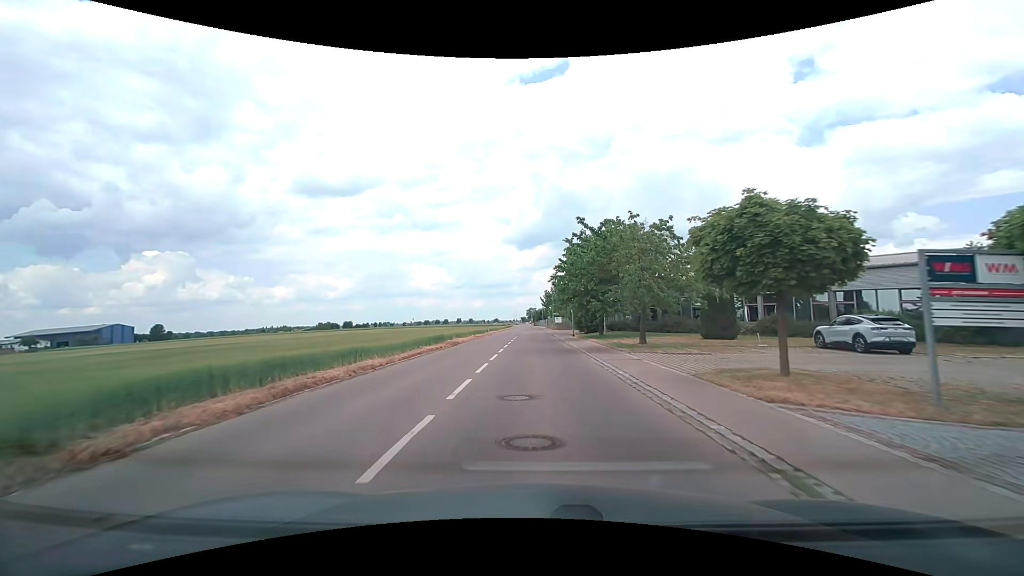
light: Day
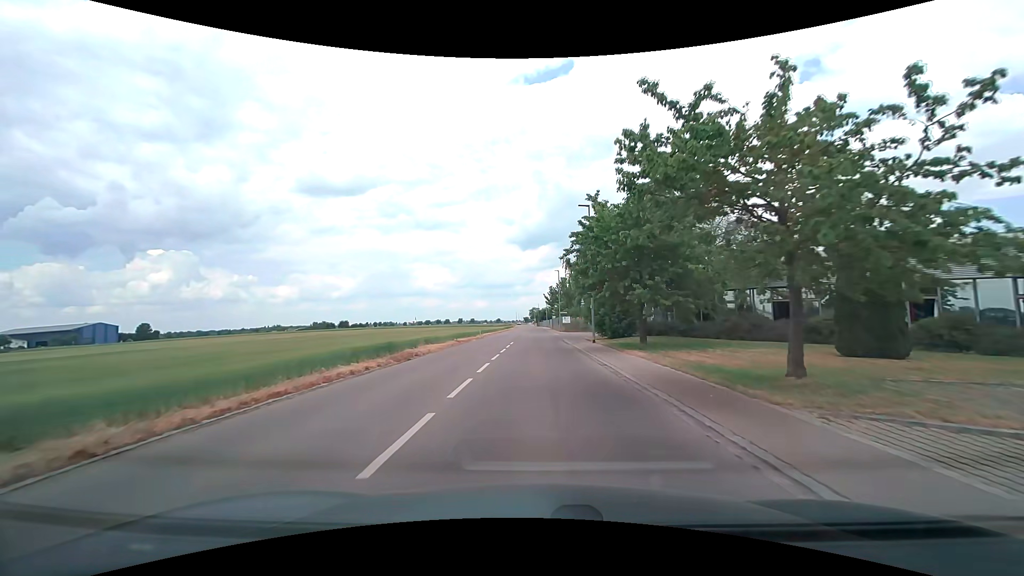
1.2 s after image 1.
(0.0, +13.7) m; 0°
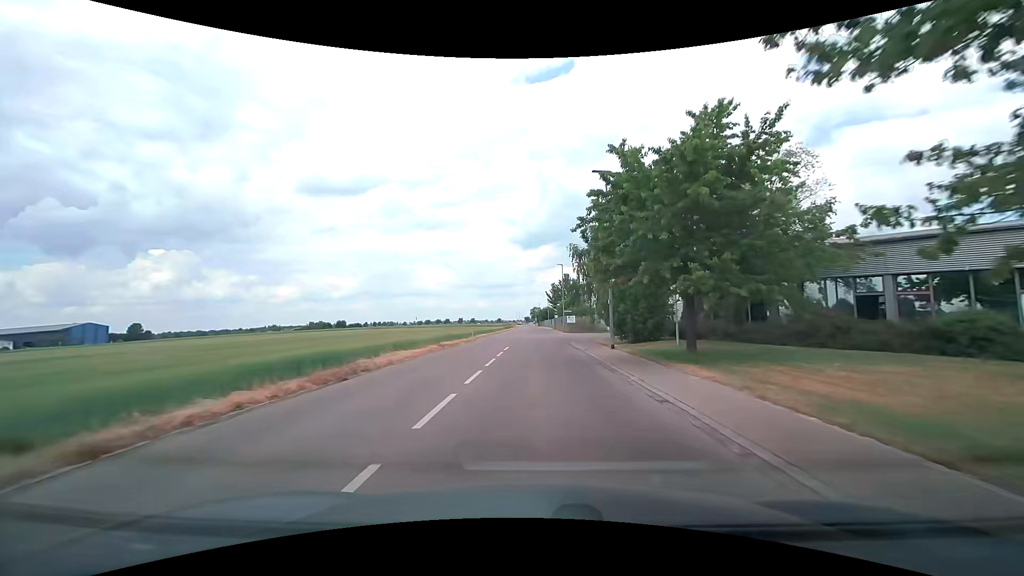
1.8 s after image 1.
(0.0, +7.2) m; 0°
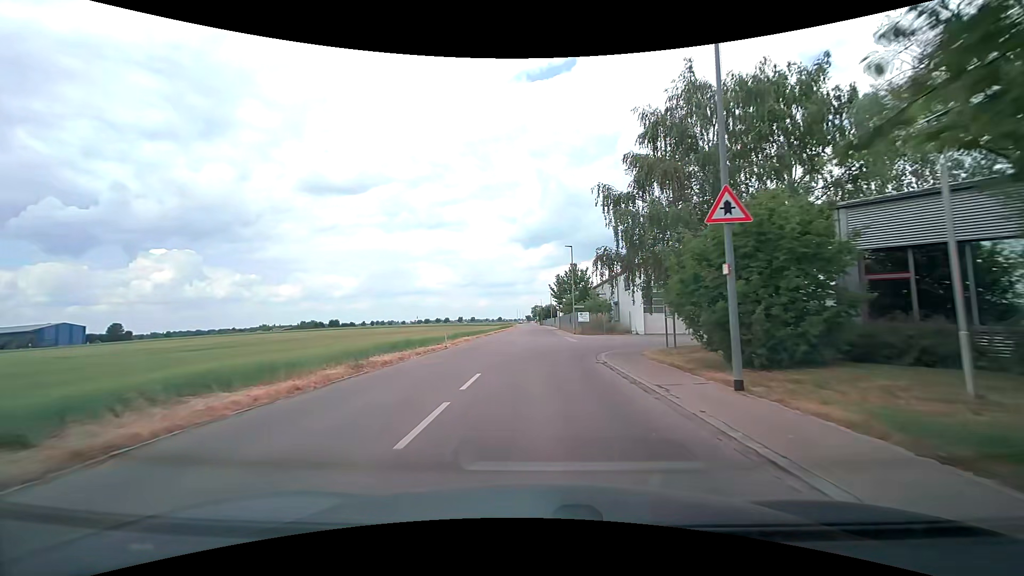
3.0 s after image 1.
(0.0, +14.6) m; 0°
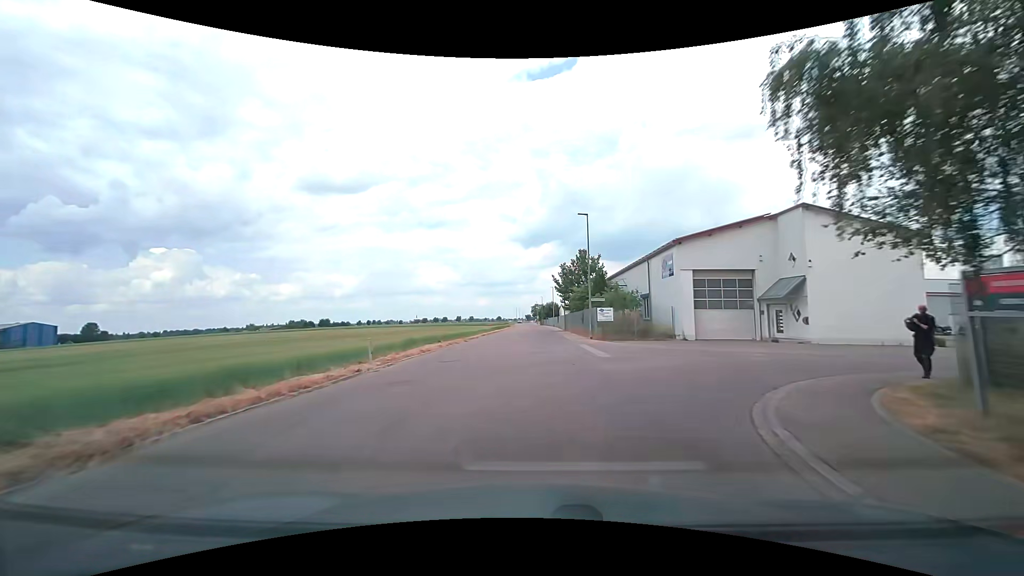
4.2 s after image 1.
(0.0, +14.7) m; 0°
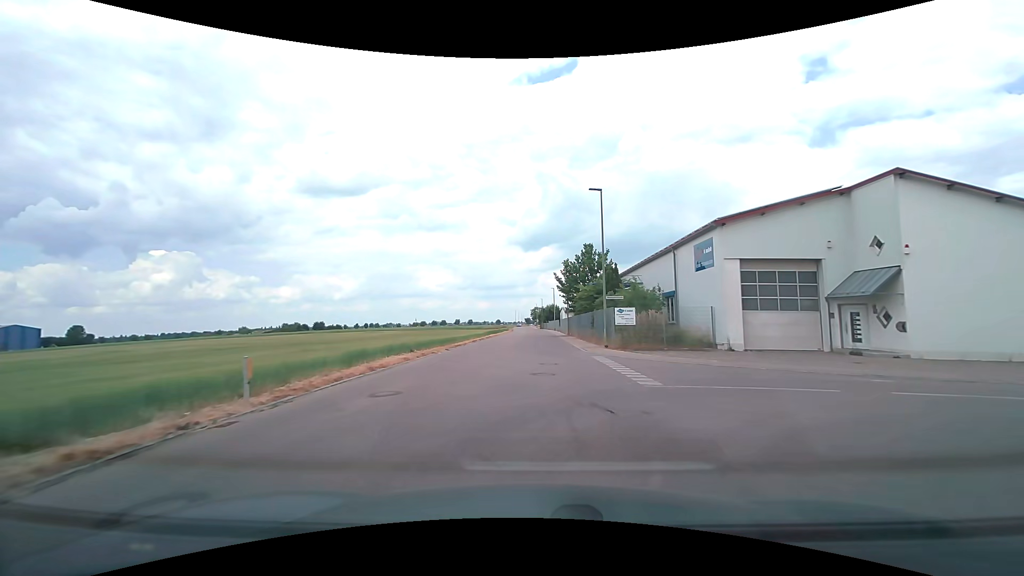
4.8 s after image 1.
(0.0, +7.4) m; 0°
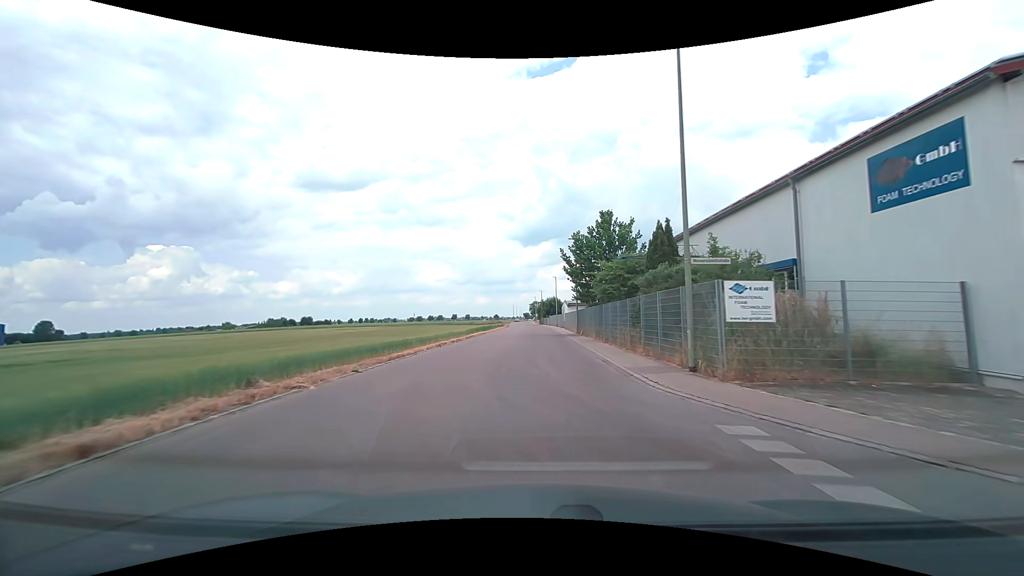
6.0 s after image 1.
(0.0, +14.8) m; 0°
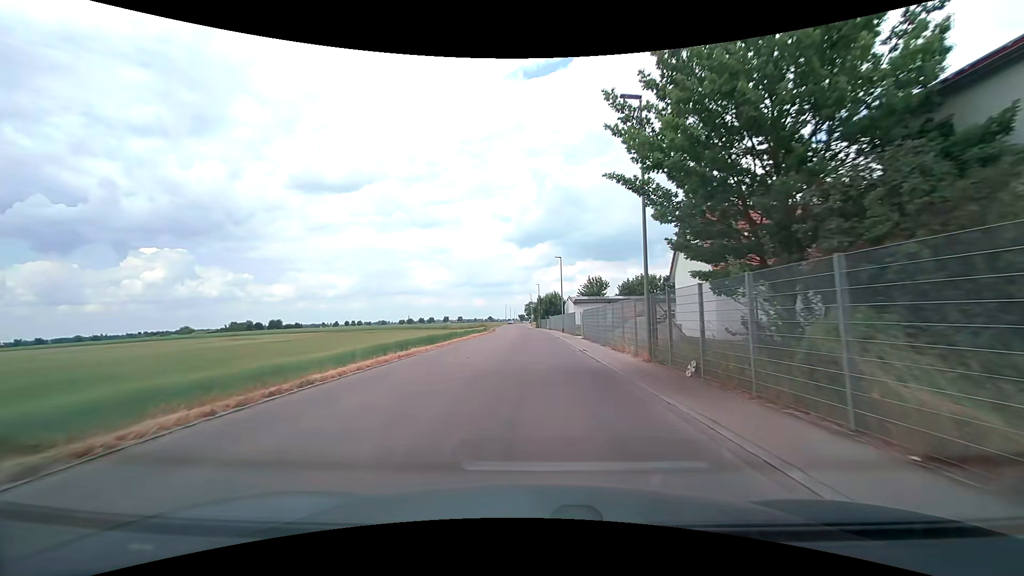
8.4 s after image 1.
(0.0, +29.9) m; 0°
(0, +10) (0, +20) (0, +30) (0, +40) (-1, +50) (-1, +60) (-2, +70) (-2, +80) (-2, +90) (-3, +100) m
